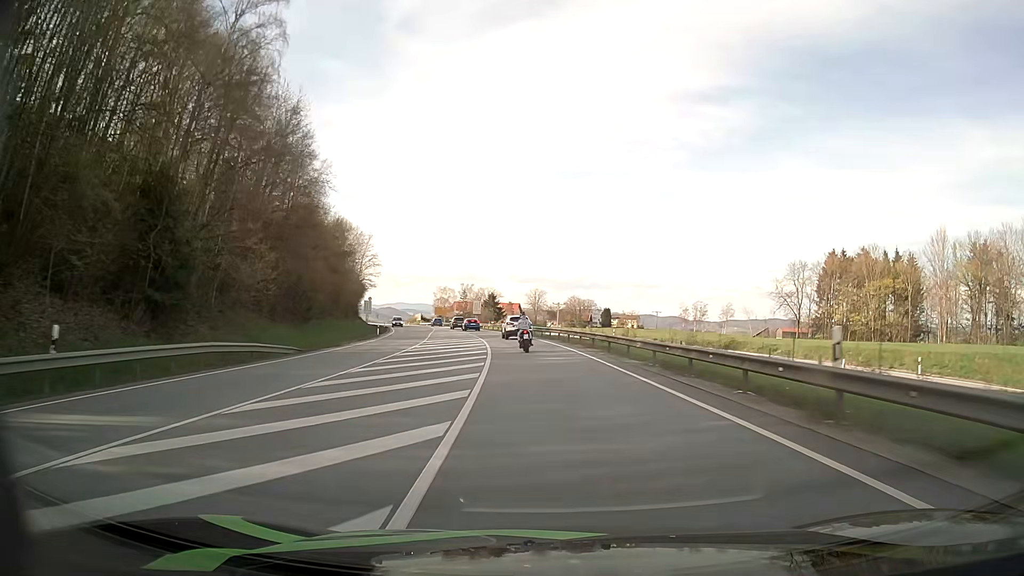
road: primary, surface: asphalt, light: Day
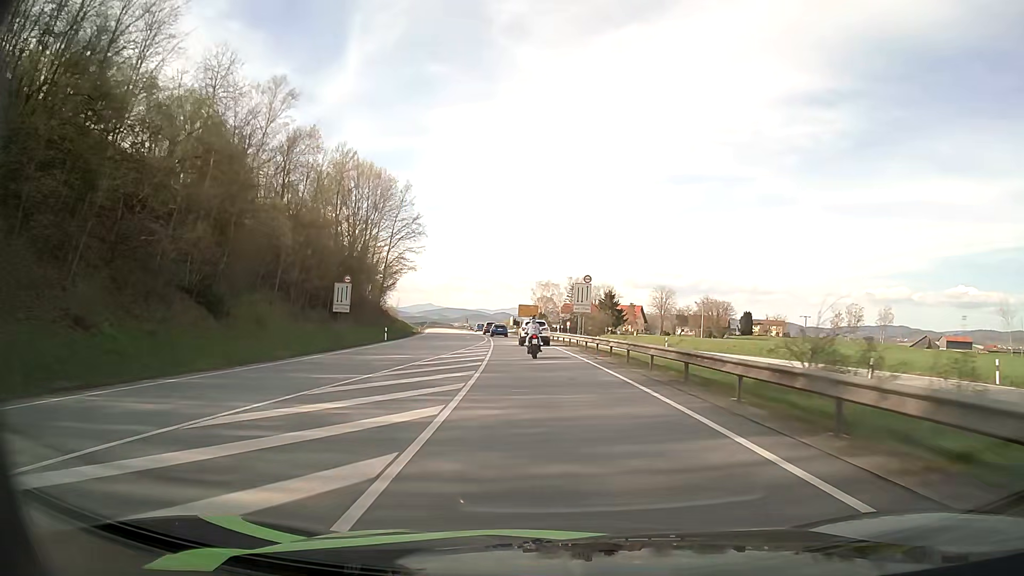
(-5.5, +60.0) m; -10°
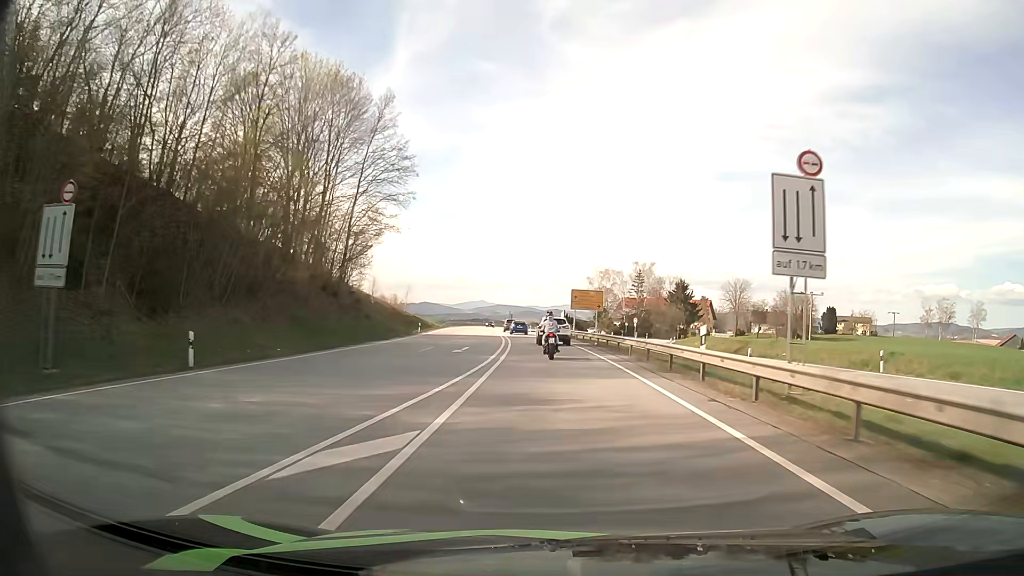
(-1.4, +36.2) m; -4°
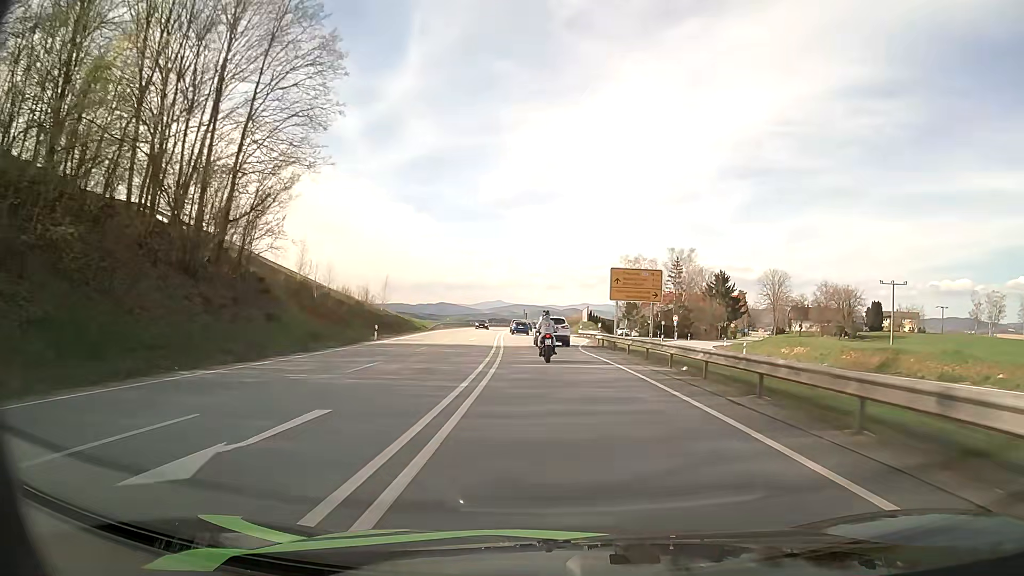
(-0.3, +23.5) m; -1°
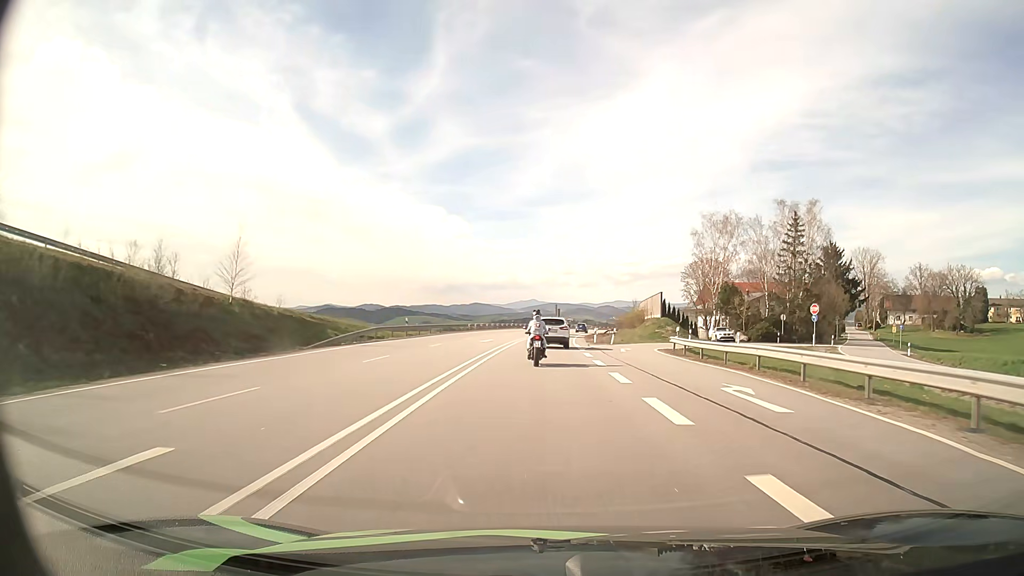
(-1.0, +44.4) m; -3°
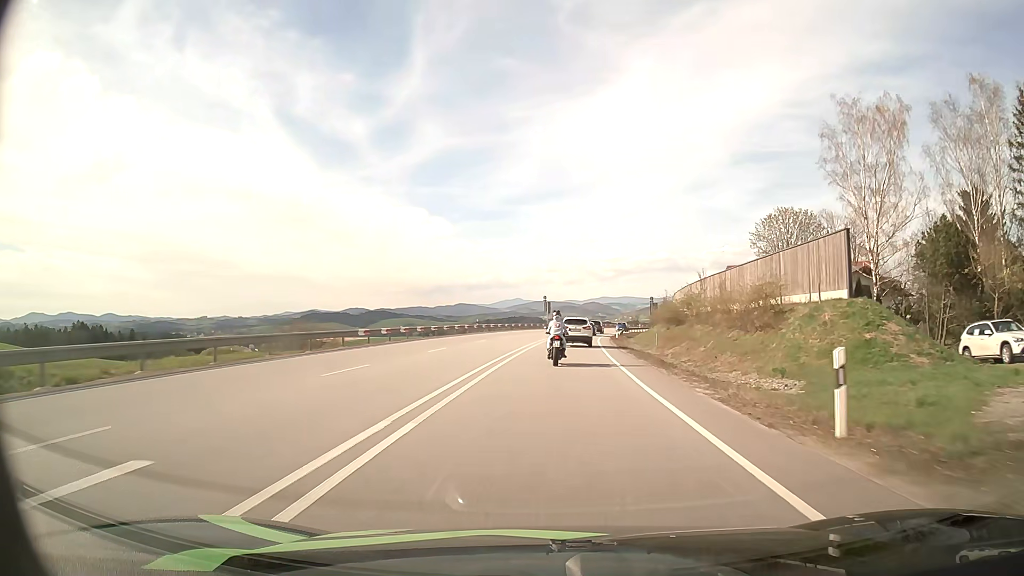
(-0.2, +41.6) m; +1°
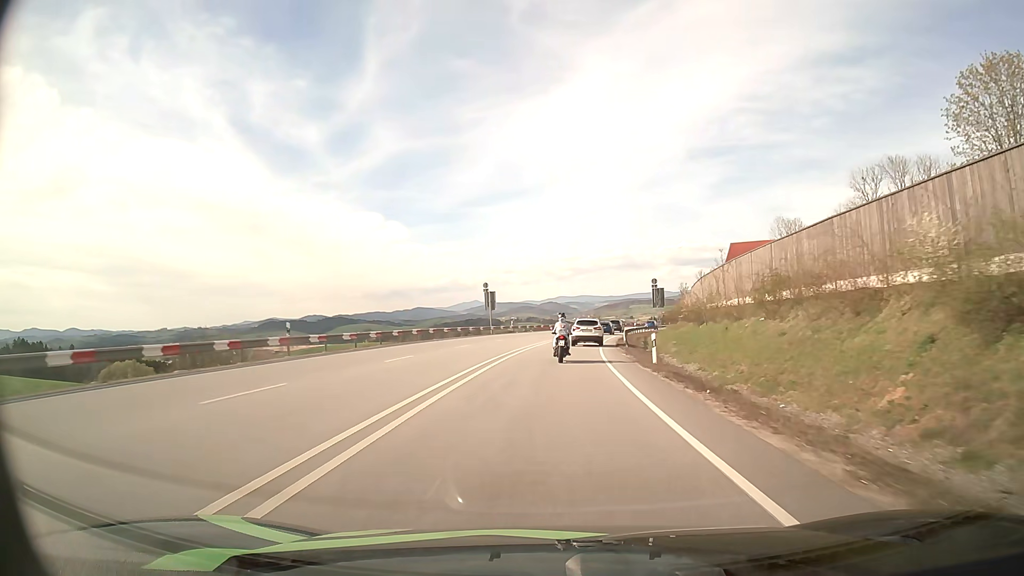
(+1.5, +41.1) m; +4°
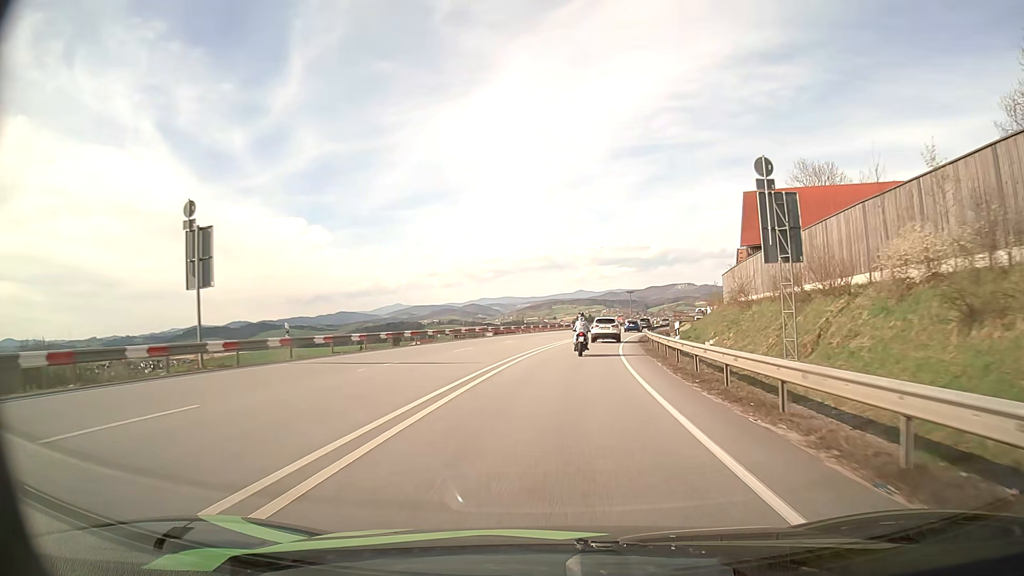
(+2.6, +52.0) m; +6°
(0, +10) (+1, +20) (+1, +30) (+3, +40) (+4, +50) (+6, +60) (+7, +69) (+10, +79) (+12, +89) (+15, +99) m
